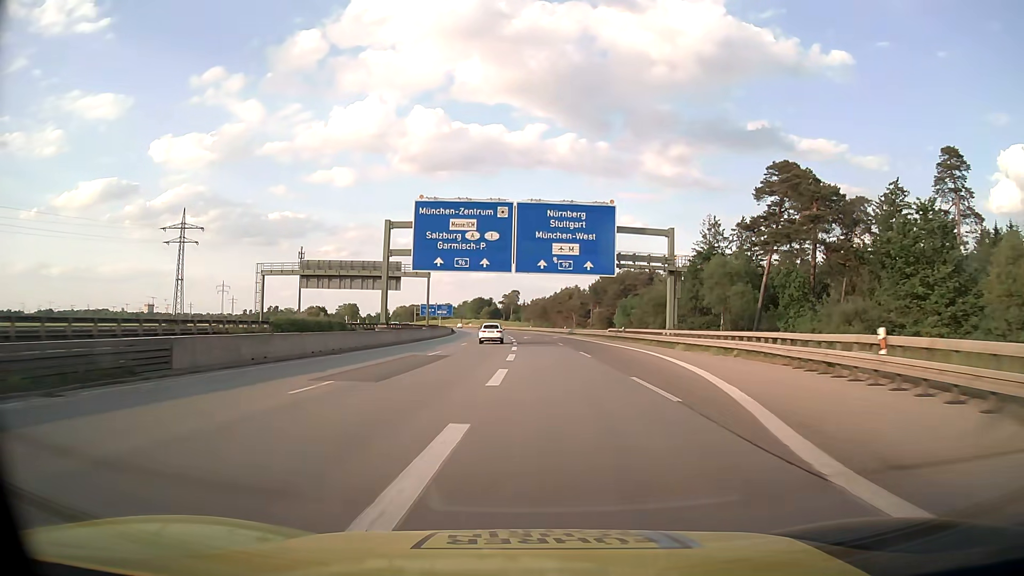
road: motorway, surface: asphalt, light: Day
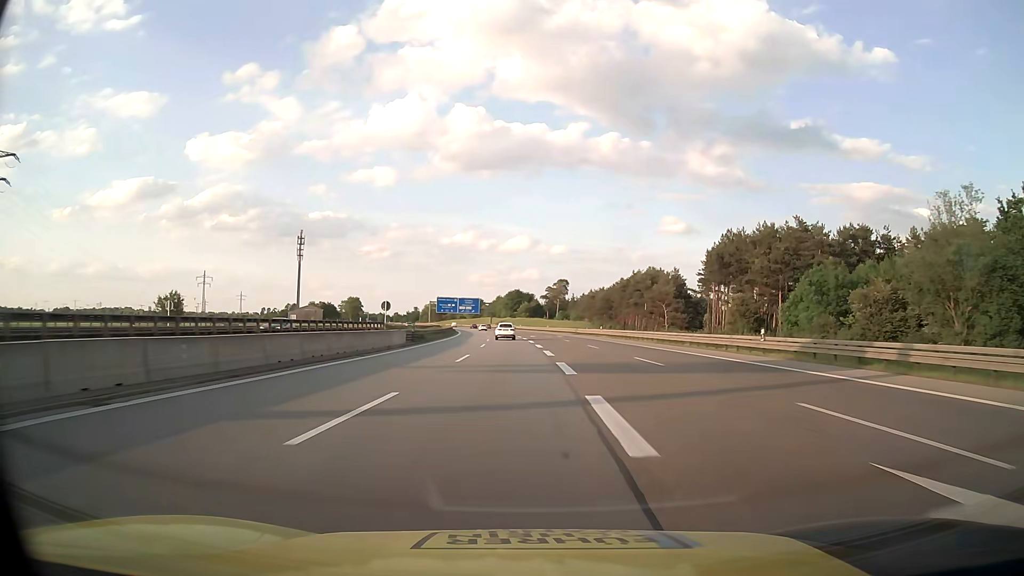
(-3.3, +80.6) m; -4°
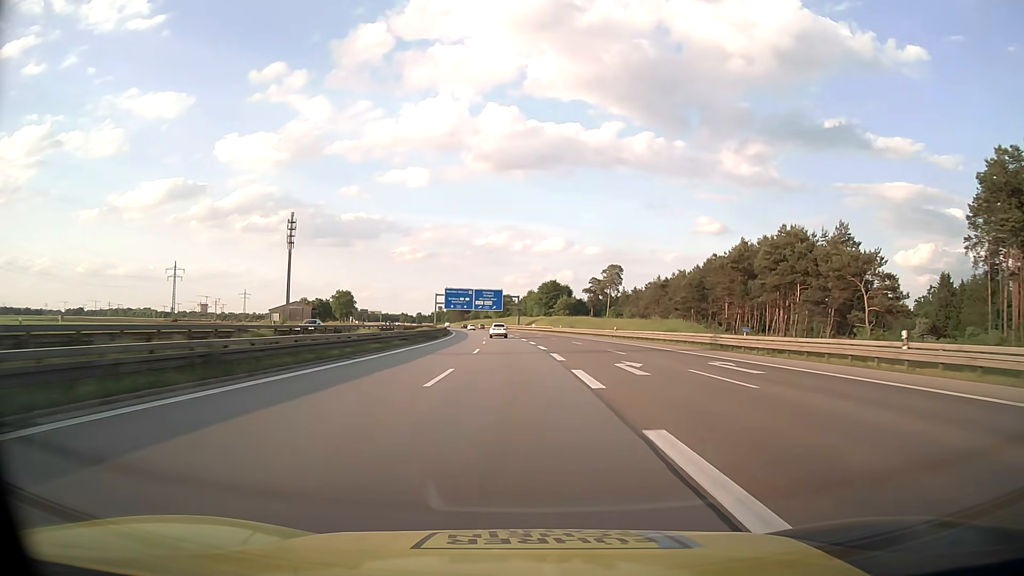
(-1.4, +64.7) m; -3°
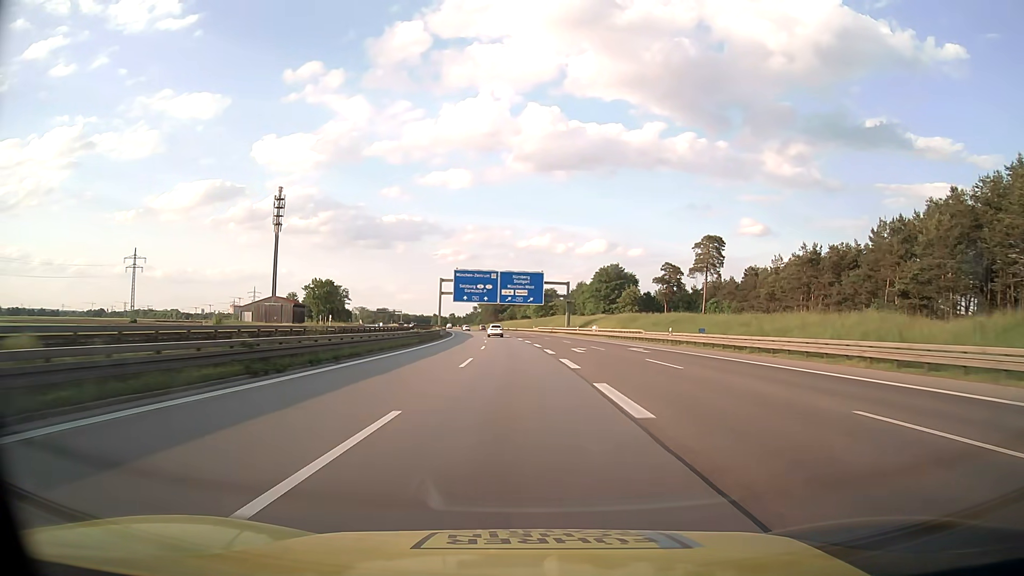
(-2.0, +64.7) m; -4°
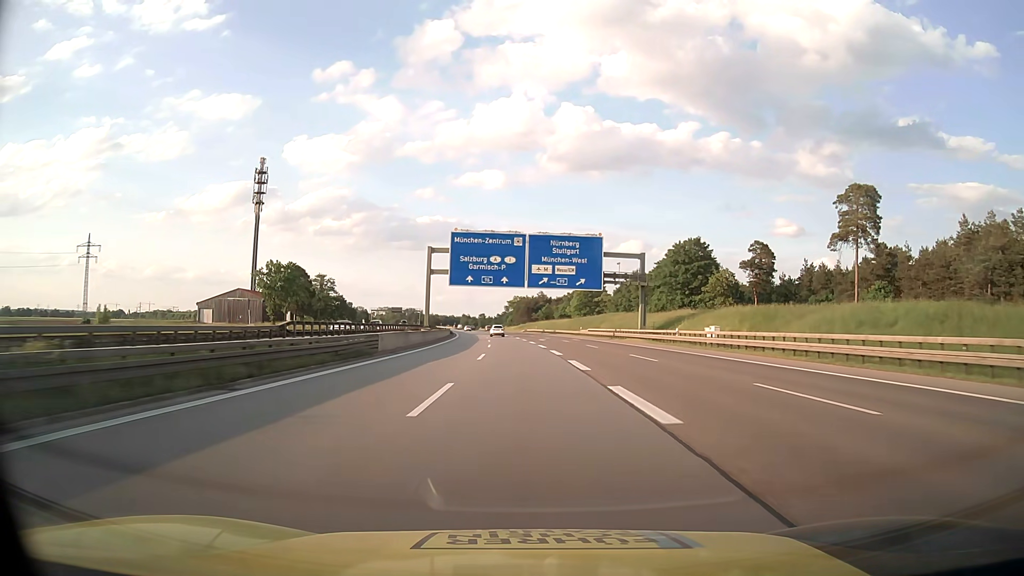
(-1.3, +48.5) m; -3°
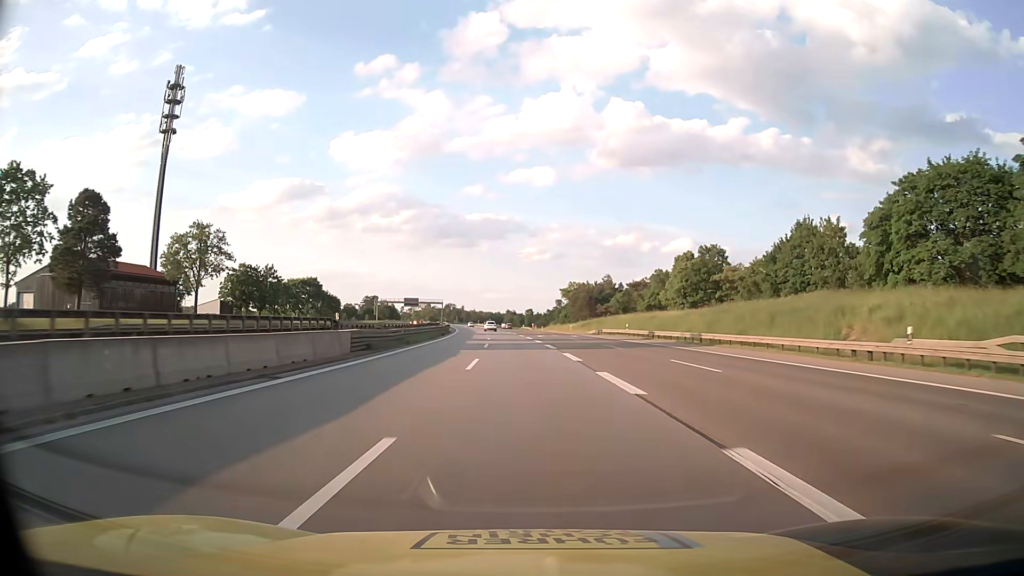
(-3.0, +80.7) m; -4°
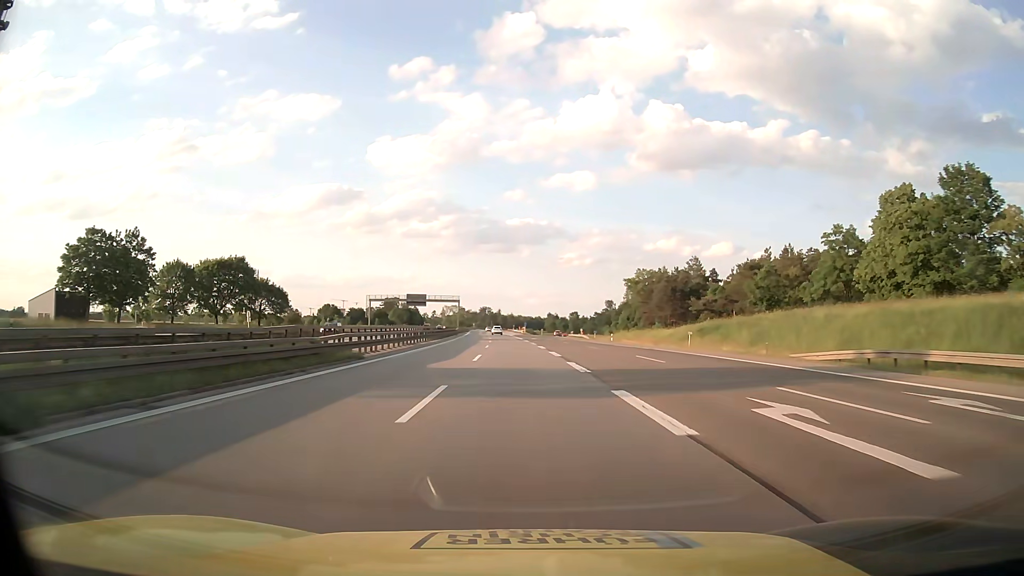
(-2.0, +64.6) m; -3°
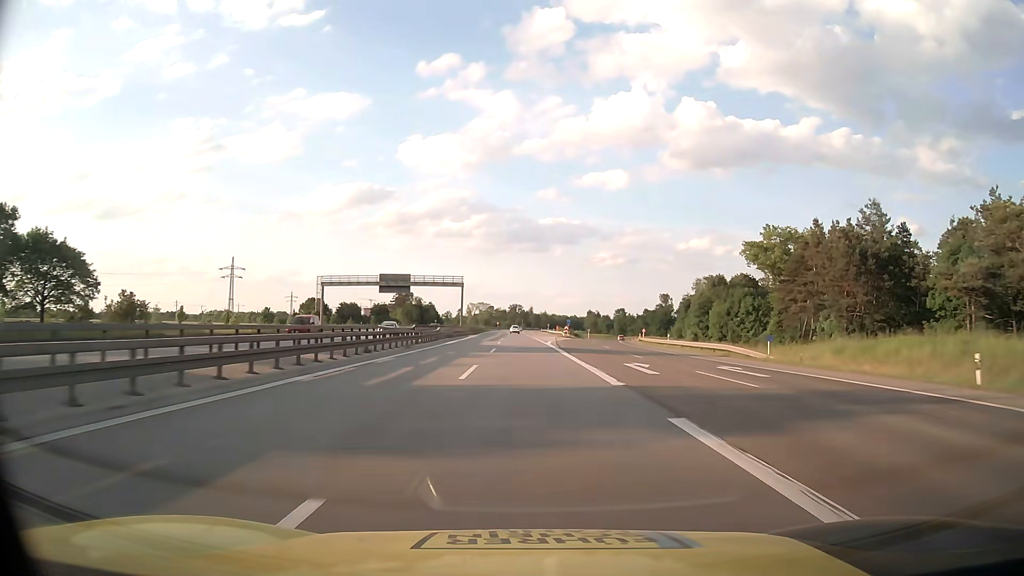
(-1.9, +64.6) m; -3°
(0, +10) (0, +20) (0, +30) (0, +40) (0, +50) (0, +60) (0, +70) (0, +80) (0, +90) (-1, +100) m
